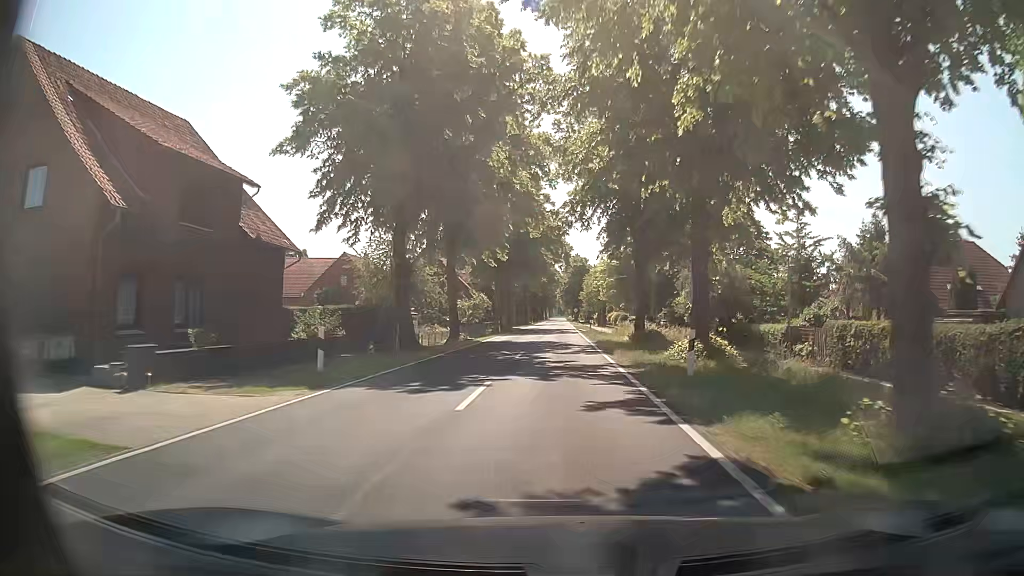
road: secondary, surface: asphalt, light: Day
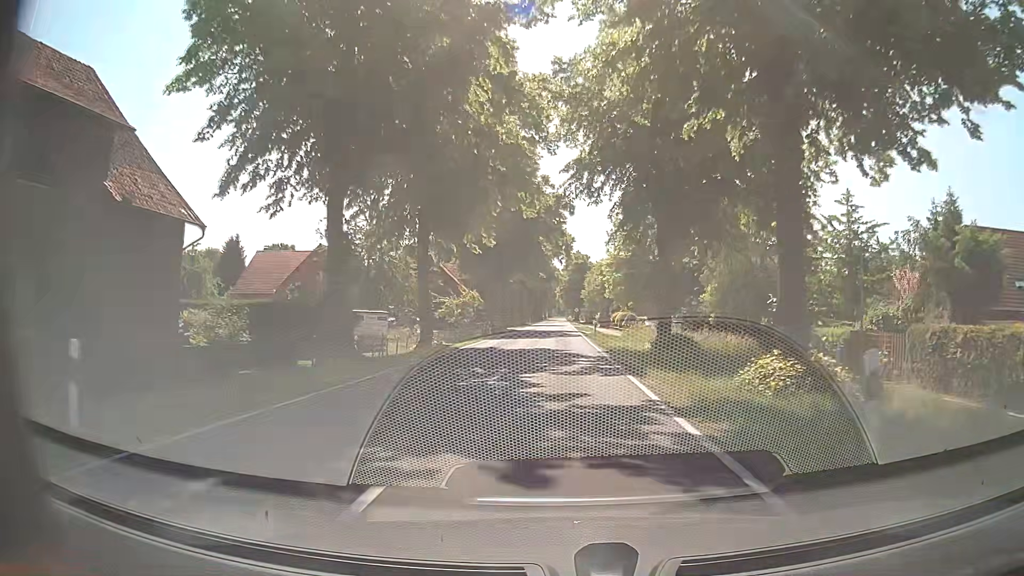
(0.0, +8.4) m; 0°
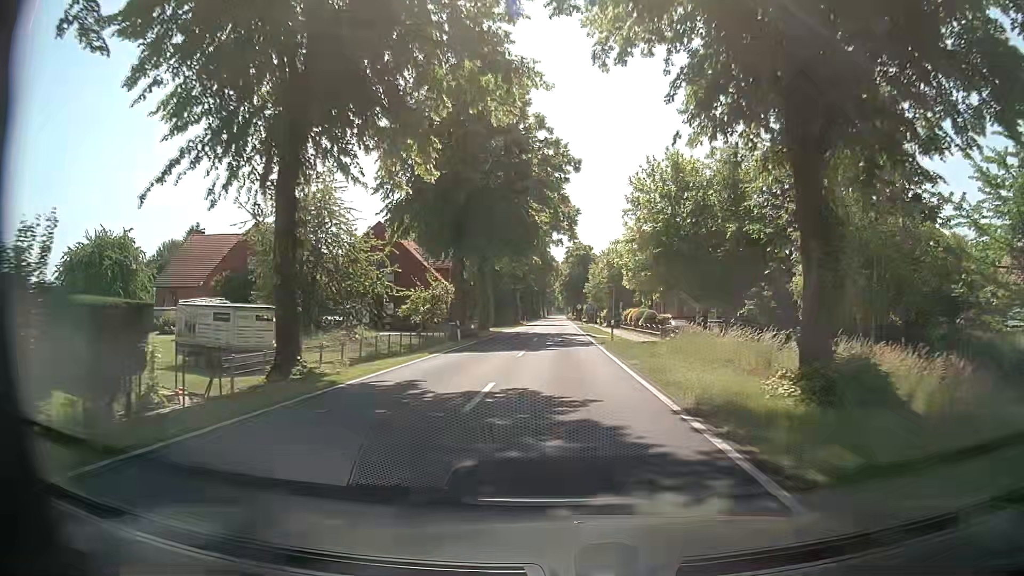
(0.0, +16.2) m; +1°
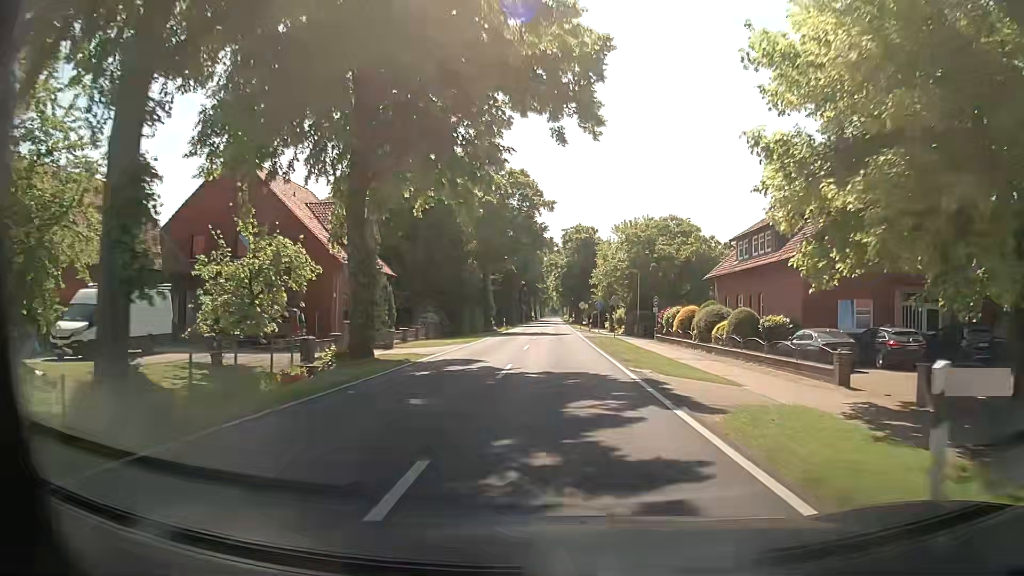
(-0.6, +31.2) m; -1°
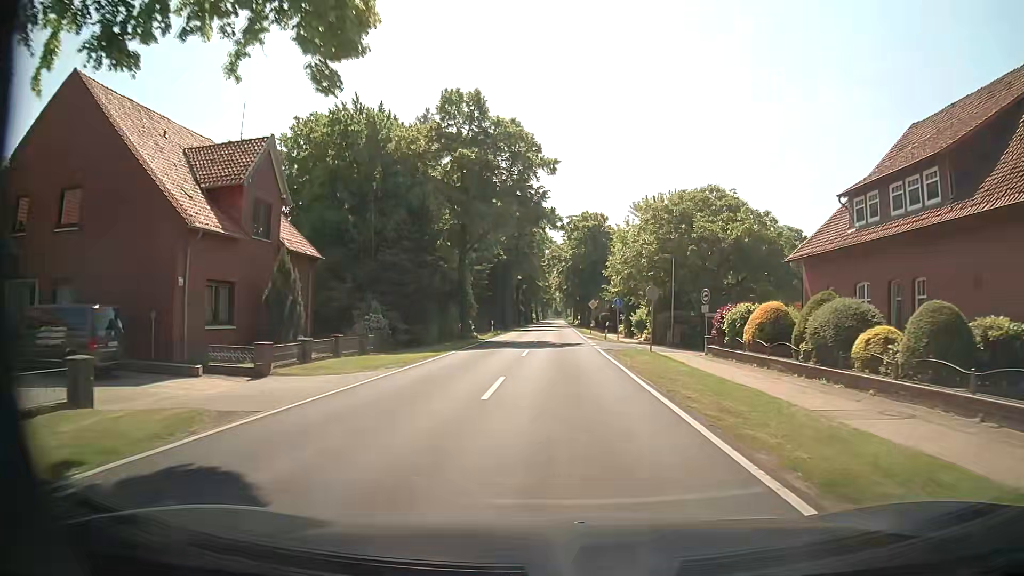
(0.0, +15.6) m; -1°
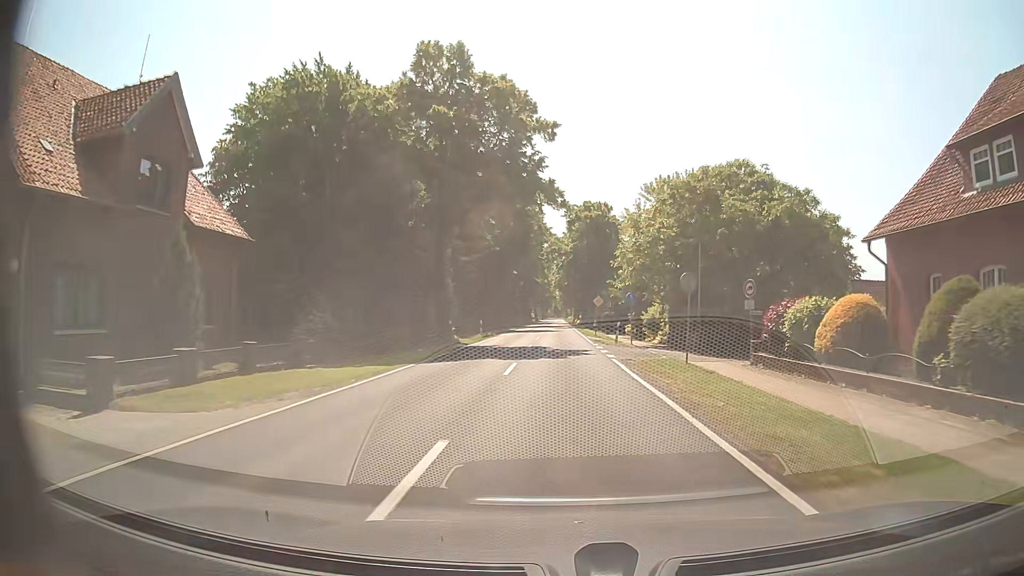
(+0.1, +7.8) m; 0°
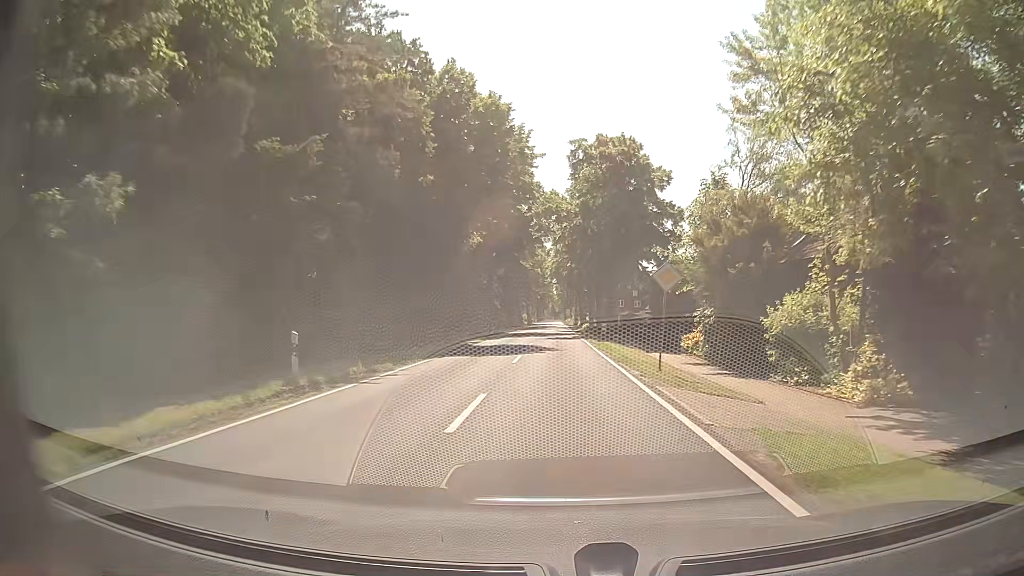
(+0.2, +31.8) m; +1°
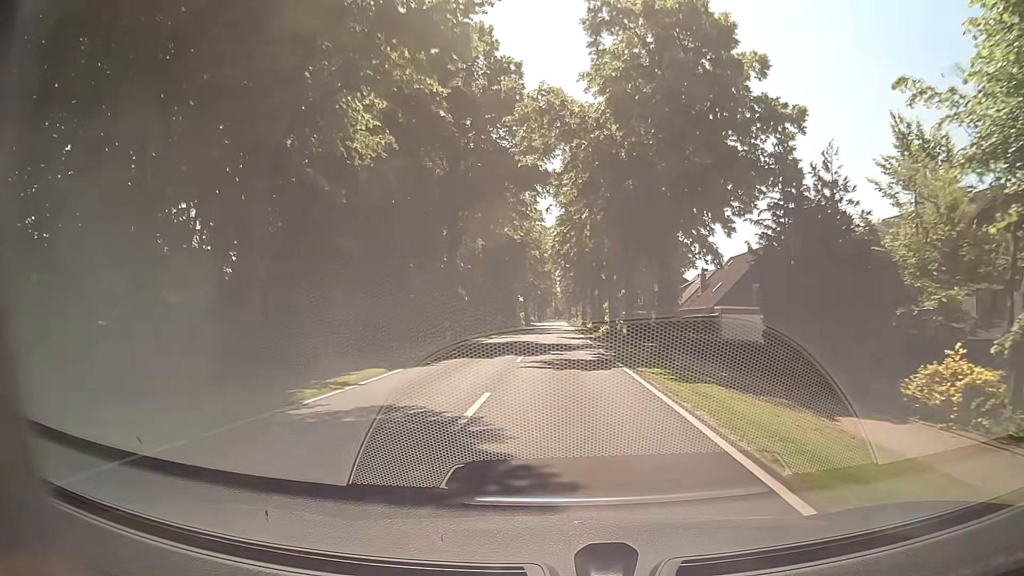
(-0.2, +24.3) m; 0°
(0, +10) (0, +20) (0, +30) (0, +40) (0, +50) (0, +60) (0, +70) (-1, +80) (-1, +90) (-1, +100) m
